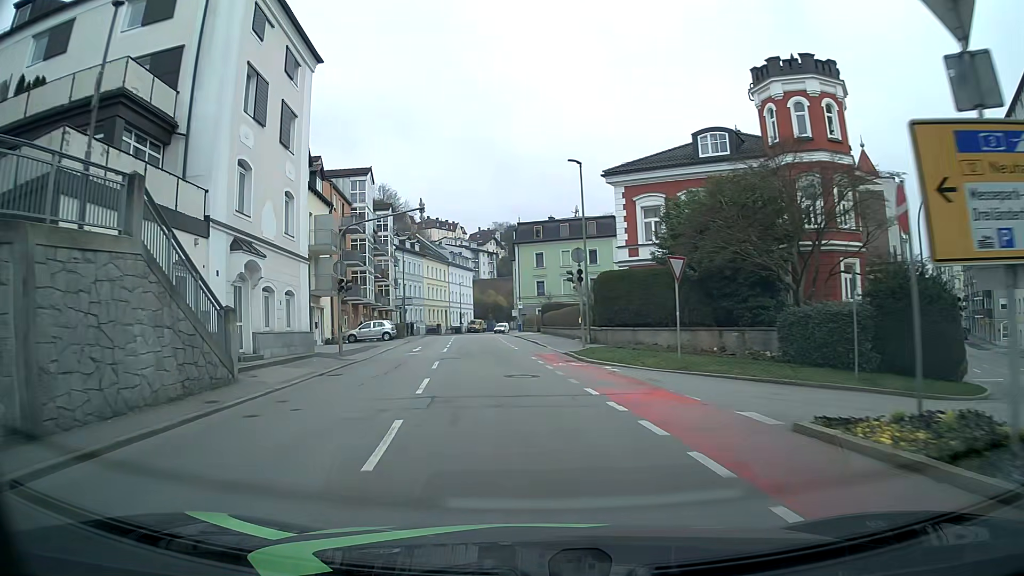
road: tertiary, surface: asphalt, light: Day
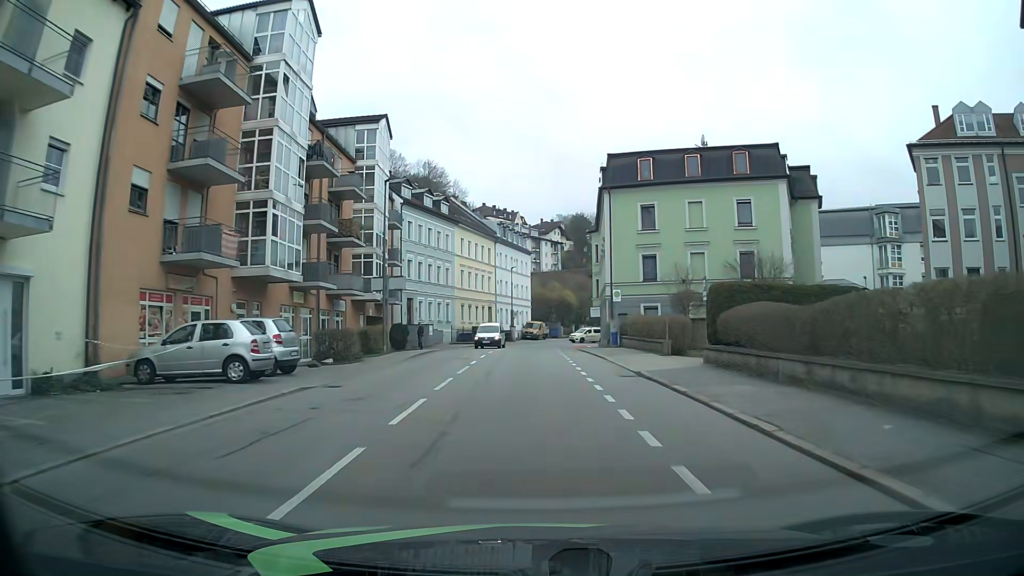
(-3.1, +33.9) m; -7°
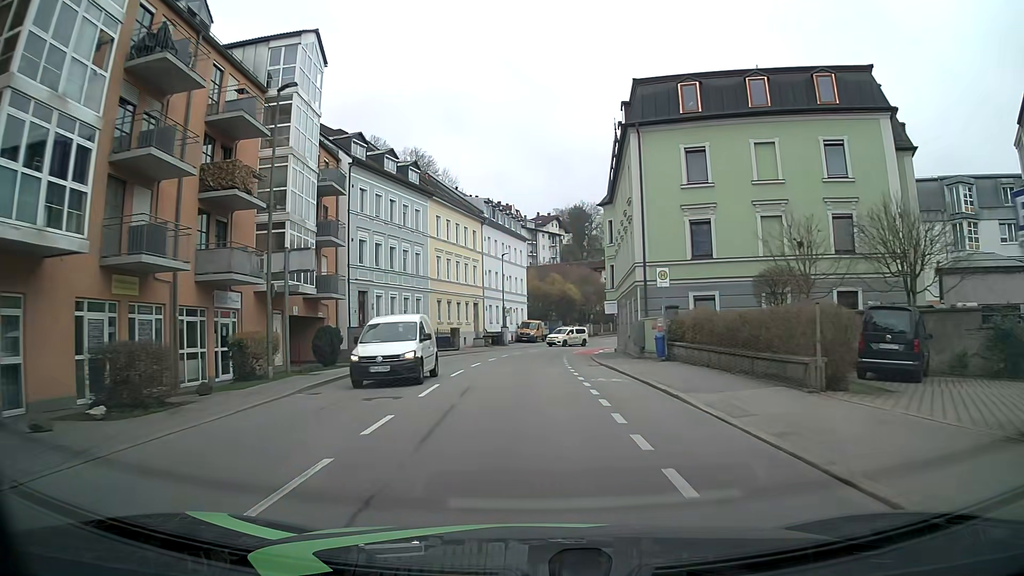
(+0.2, +14.1) m; +1°
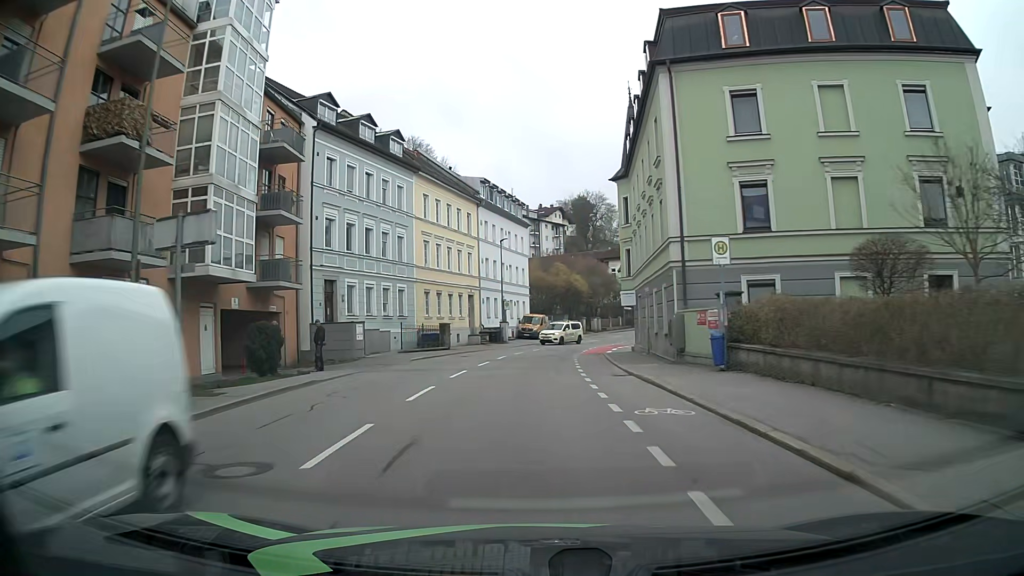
(0.0, +7.0) m; -1°
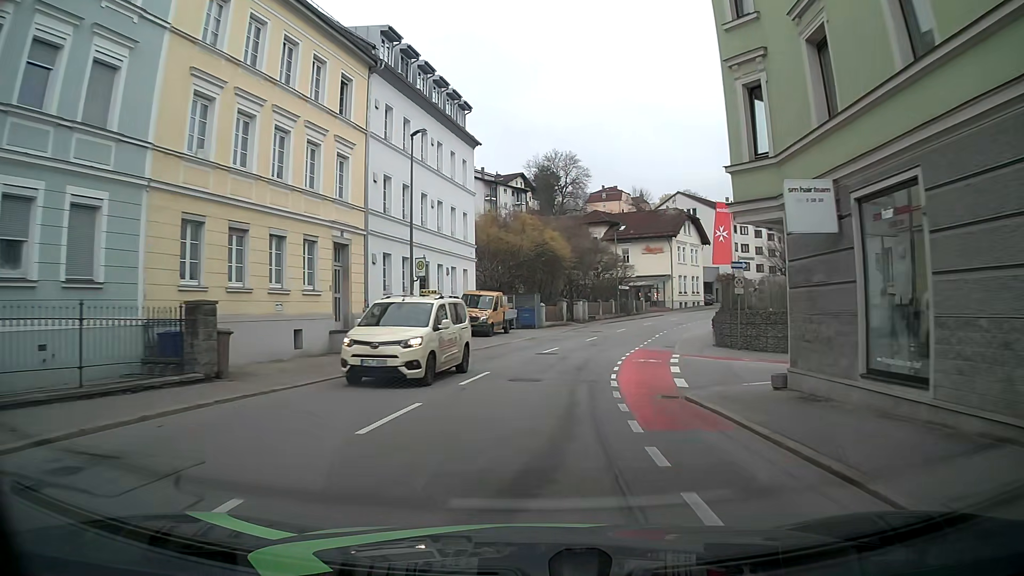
(+0.7, +28.0) m; +5°
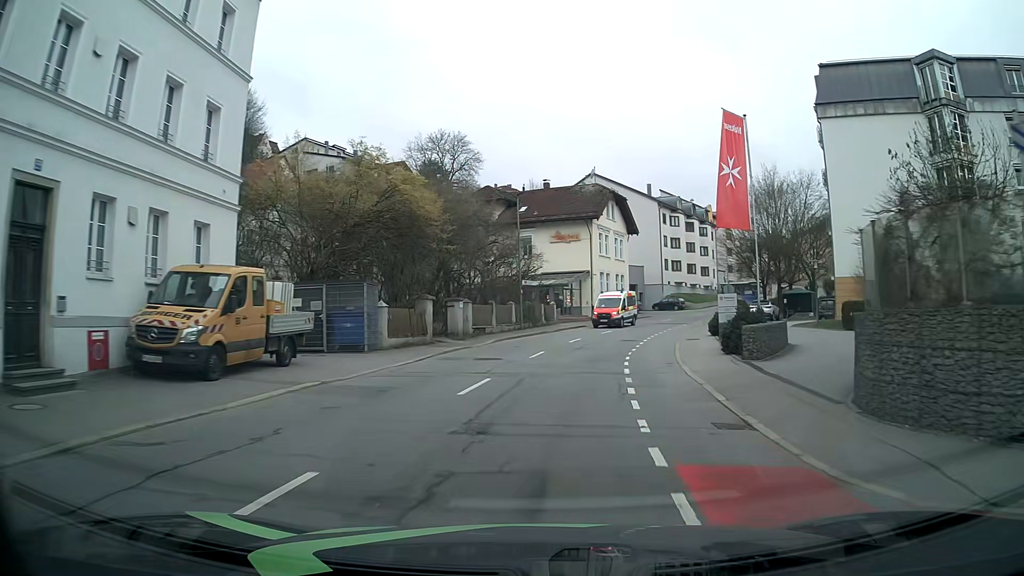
(+0.9, +21.5) m; +7°
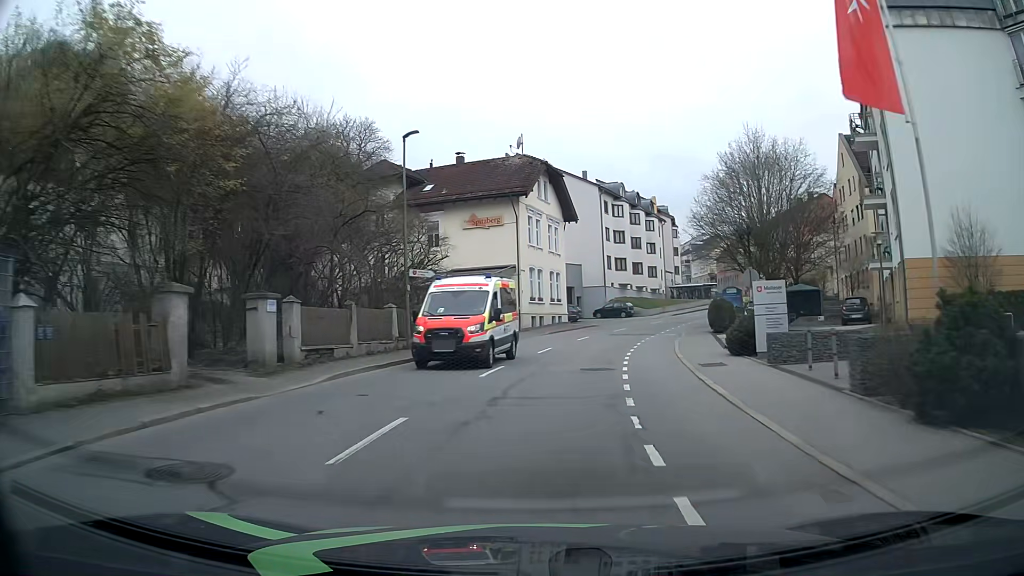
(+1.2, +14.6) m; +7°
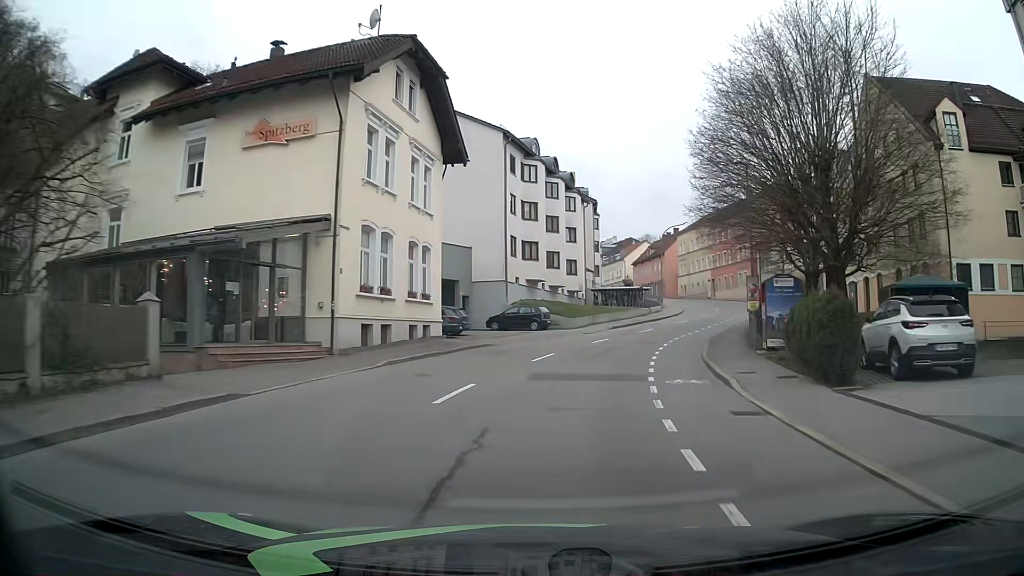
(+1.7, +22.3) m; +10°
(0, +10) (+2, +20) (+4, +30) (+8, +39) (+12, +48) (+16, +57) (+19, +67) (+20, +77) (+20, +87) (+19, +97) m
